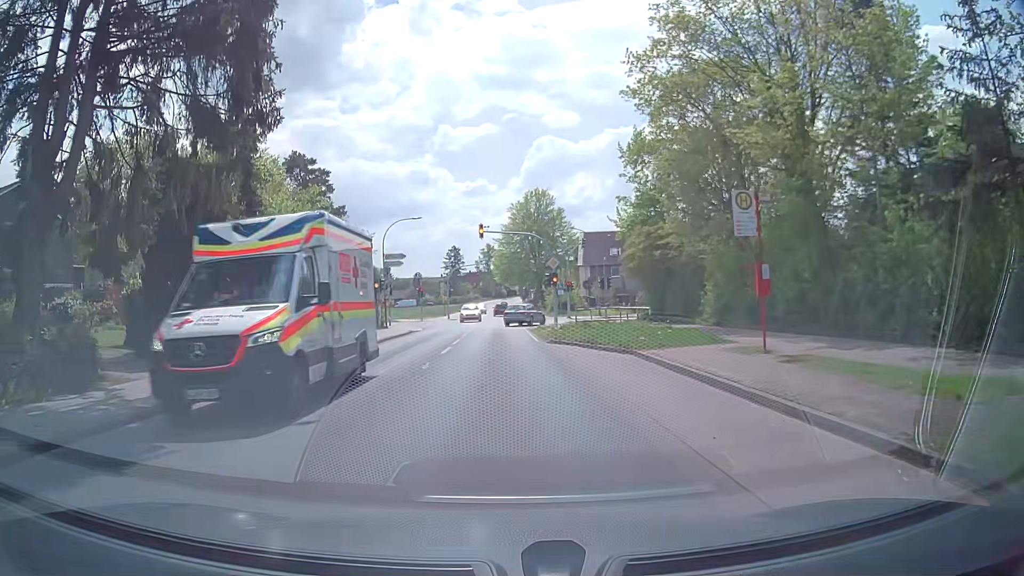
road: secondary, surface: asphalt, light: Day
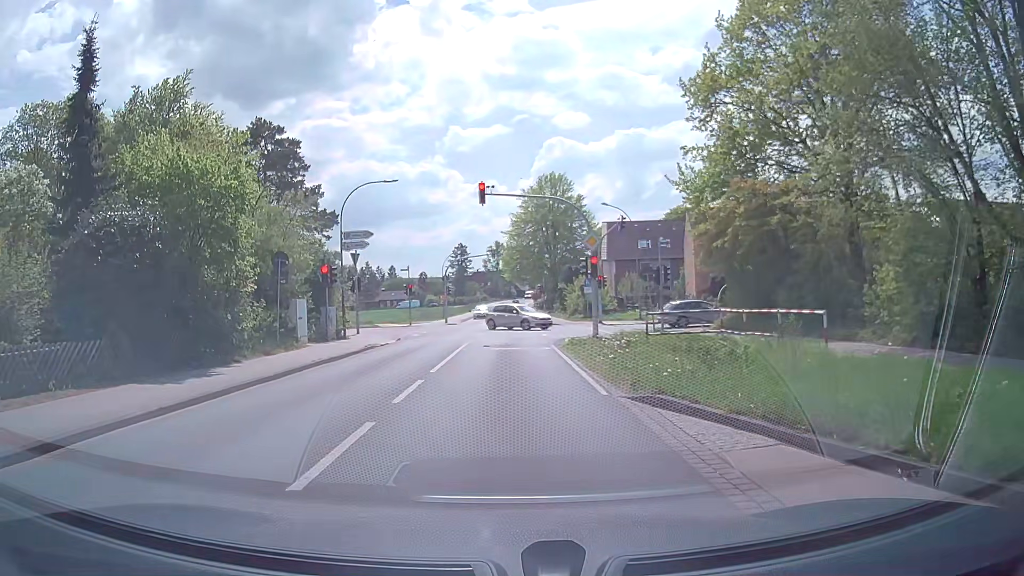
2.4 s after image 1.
(-0.2, +14.1) m; -1°
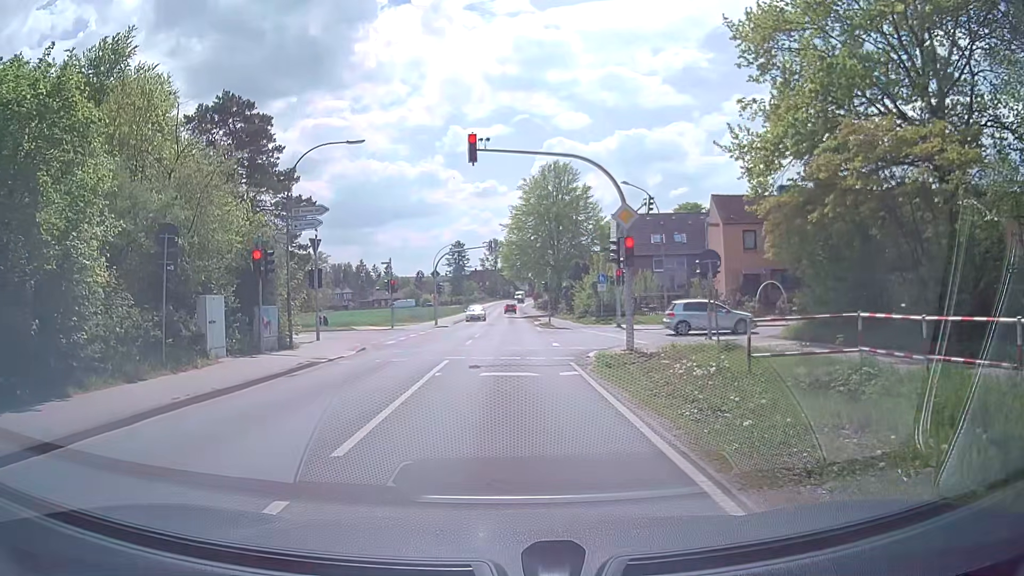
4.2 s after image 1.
(0.0, +7.7) m; +1°
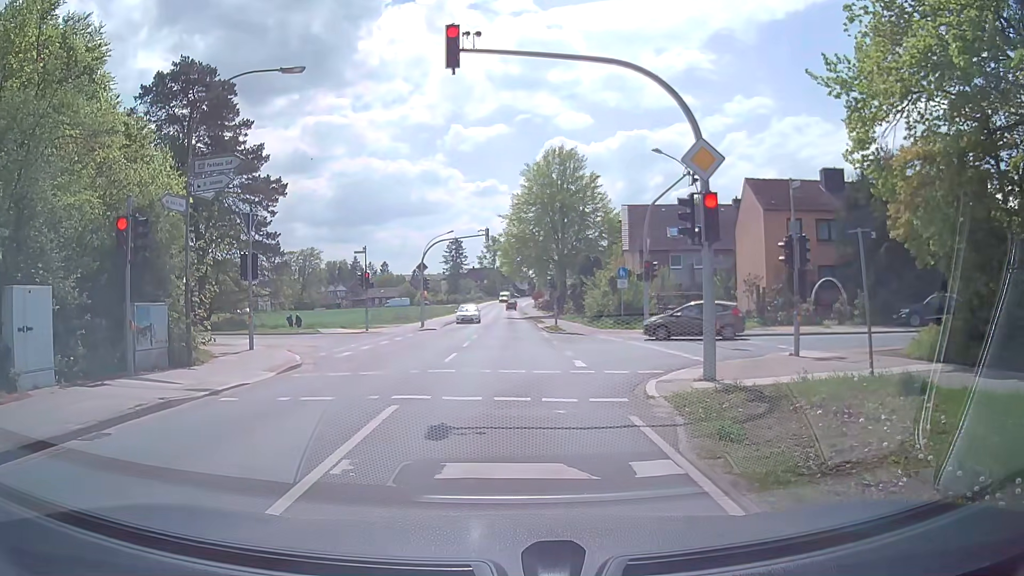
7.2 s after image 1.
(-0.1, +7.6) m; -1°
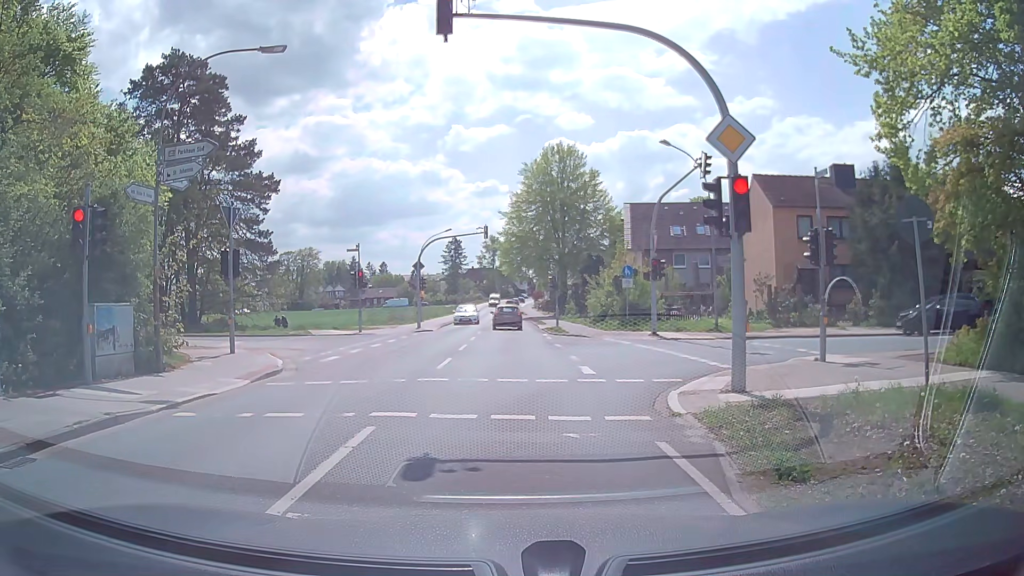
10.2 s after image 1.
(0.0, +1.5) m; 0°
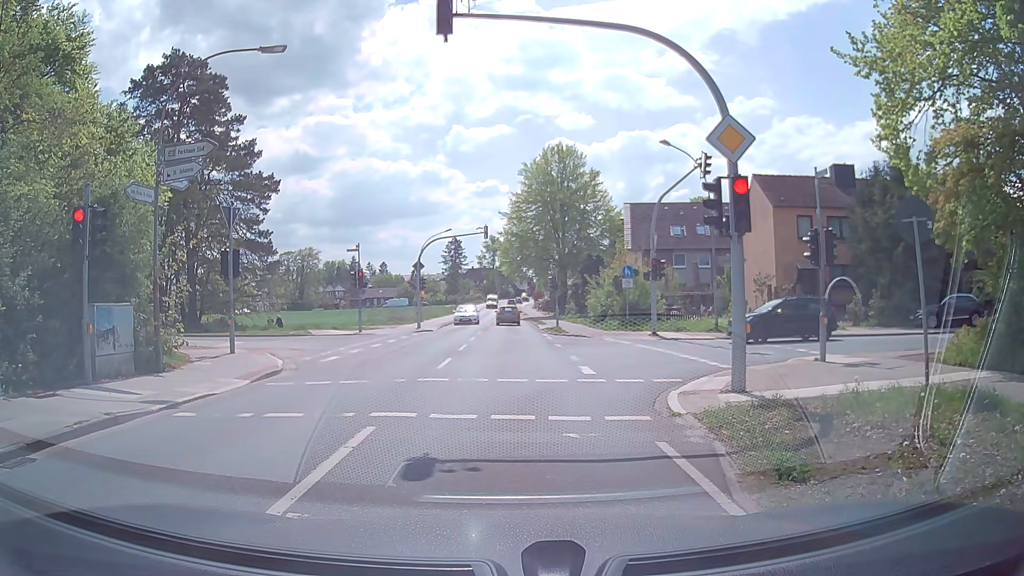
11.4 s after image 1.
(0.0, 0.0) m; 0°
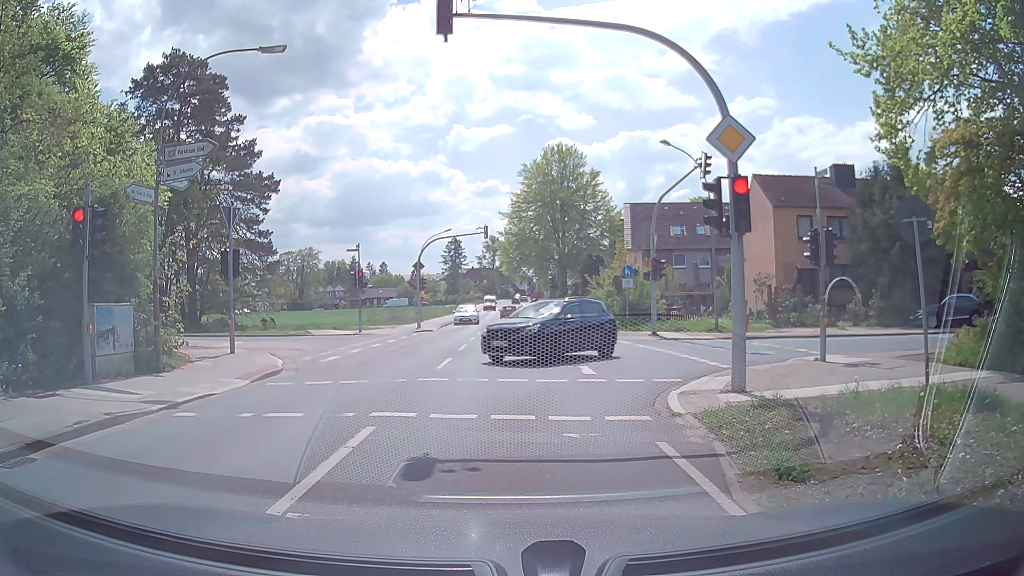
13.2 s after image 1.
(0.0, 0.0) m; 0°
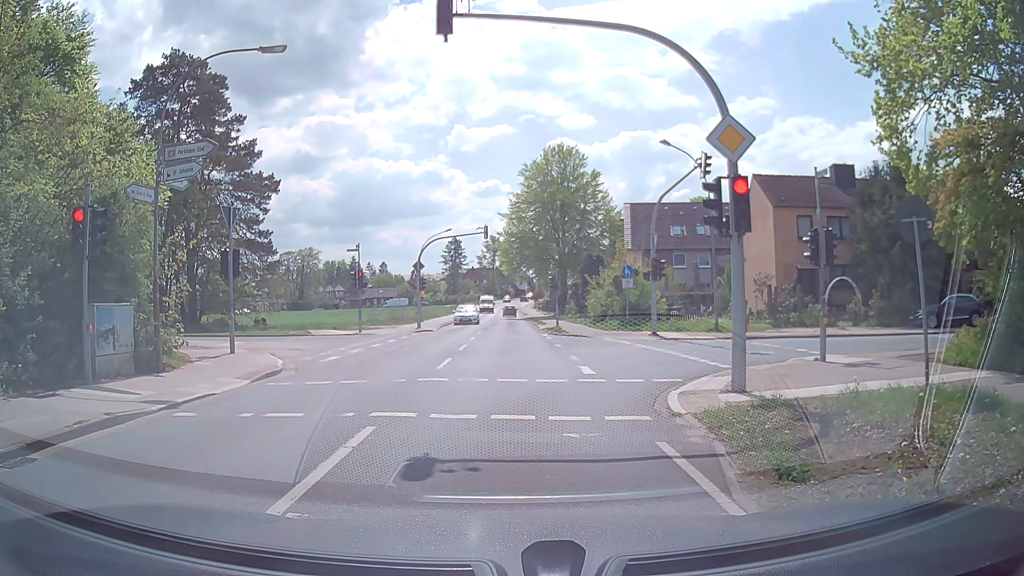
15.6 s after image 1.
(0.0, 0.0) m; 0°
